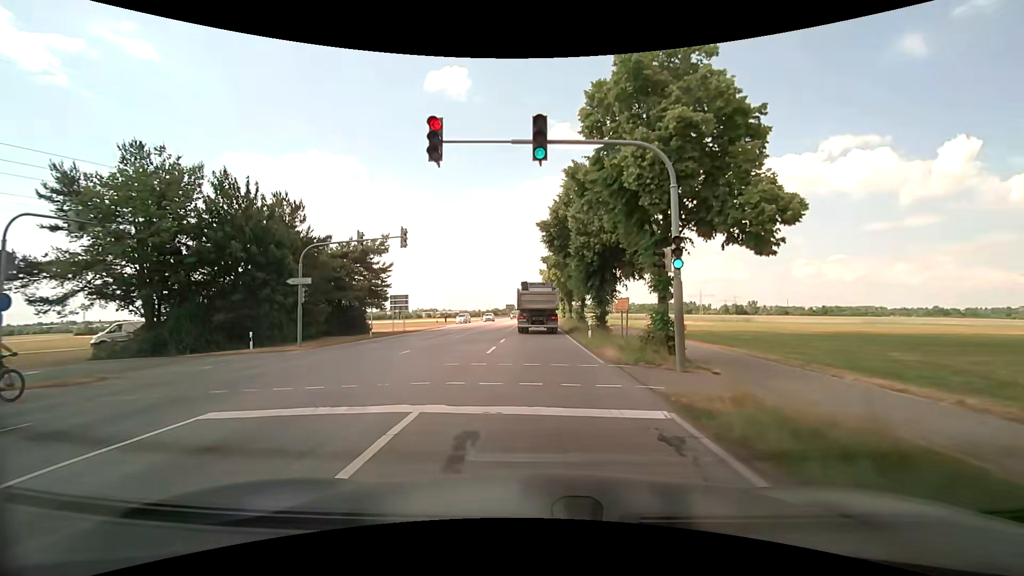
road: secondary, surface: asphalt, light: Day
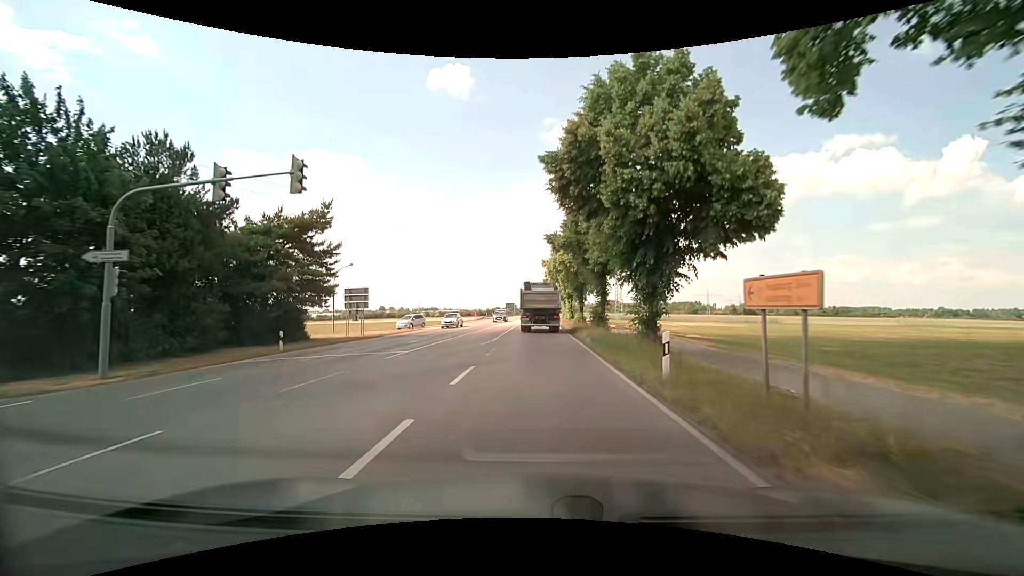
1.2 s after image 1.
(-0.1, +13.3) m; 0°
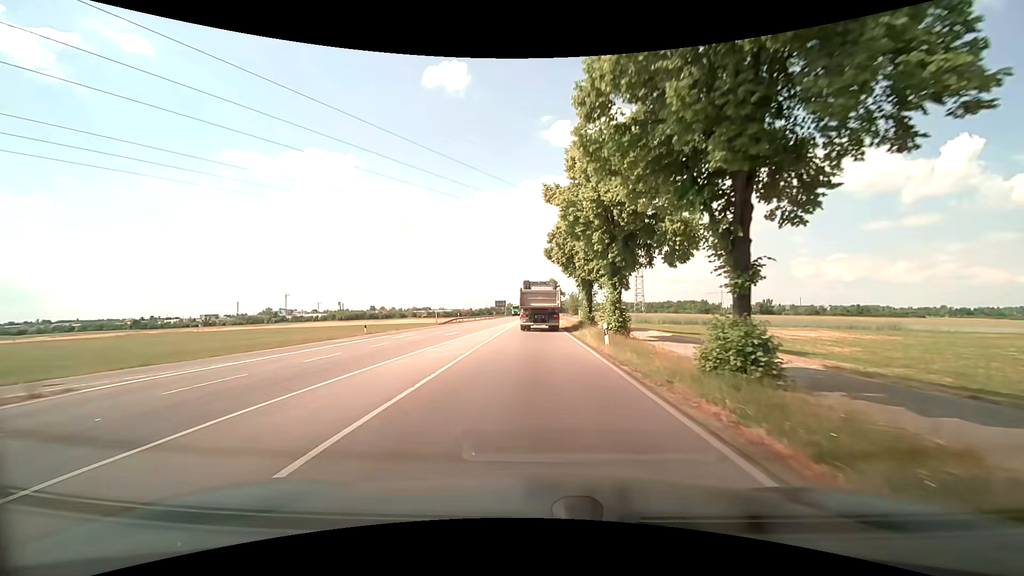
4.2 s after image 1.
(0.0, +38.7) m; 0°
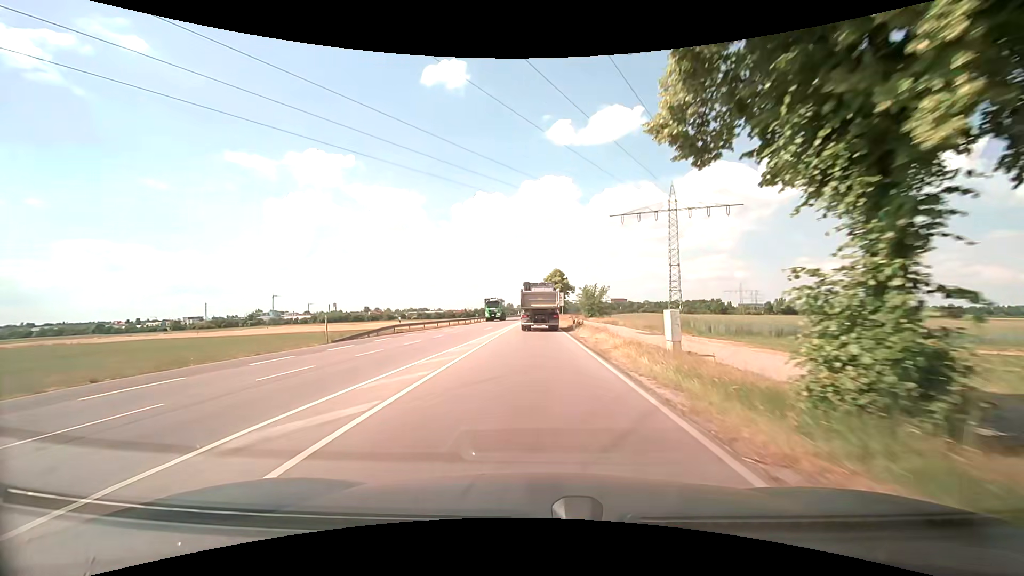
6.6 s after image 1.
(-0.2, +34.3) m; -1°
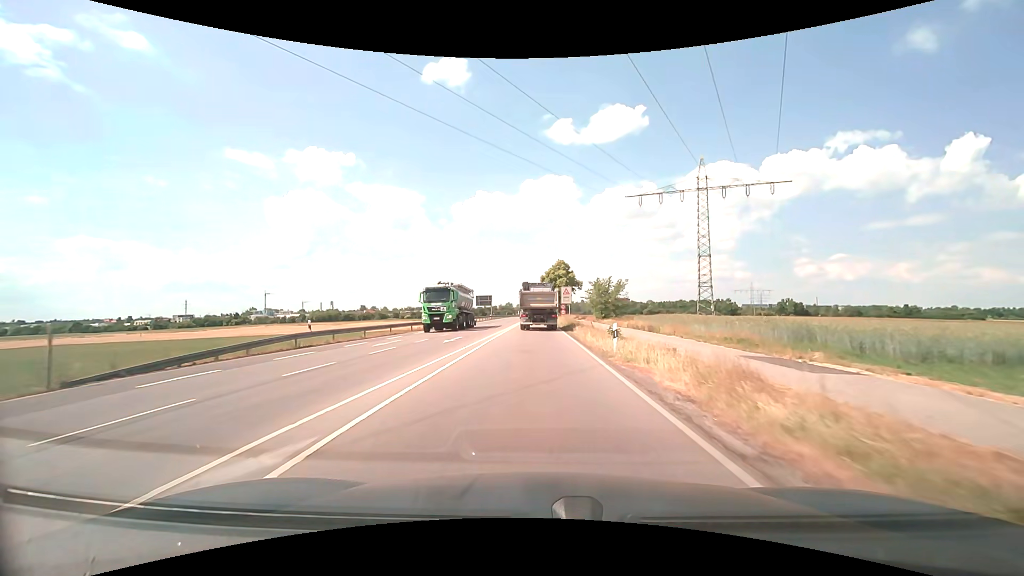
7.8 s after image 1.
(0.0, +17.8) m; 0°
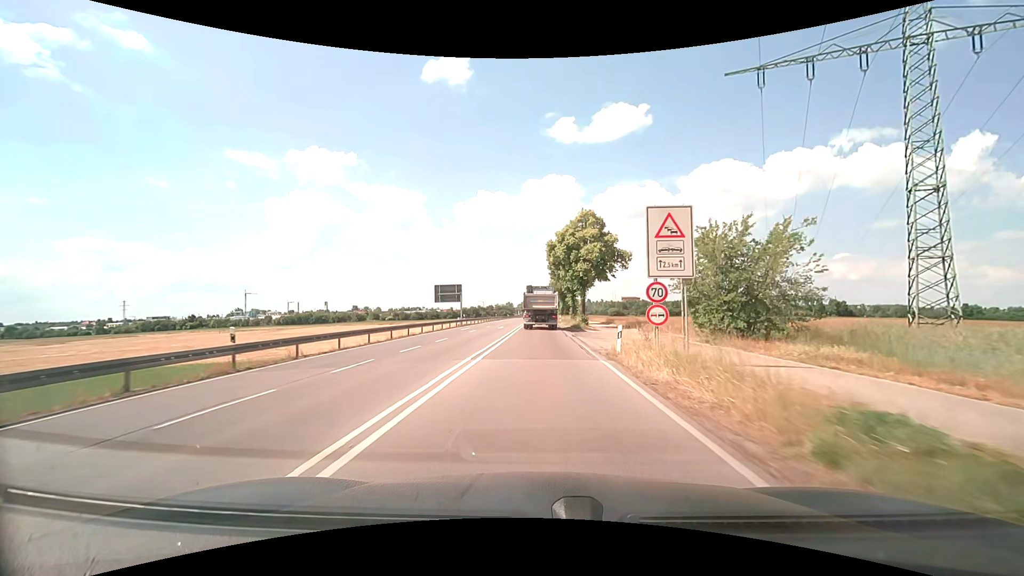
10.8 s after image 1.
(-0.1, +46.4) m; 0°
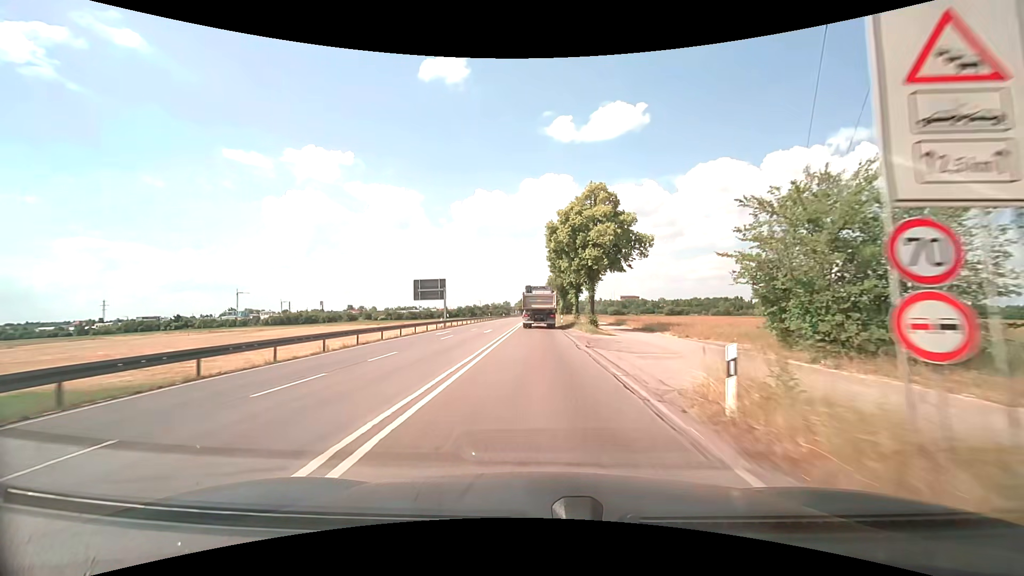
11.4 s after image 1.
(0.0, +9.6) m; 0°
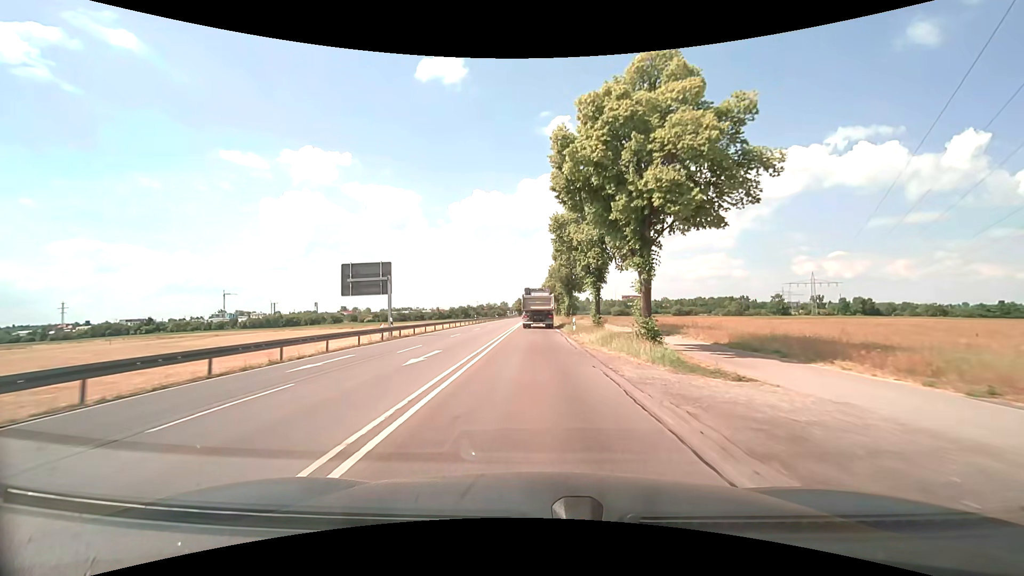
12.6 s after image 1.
(+0.1, +19.6) m; 0°
(0, +10) (0, +20) (0, +30) (0, +40) (0, +50) (0, +60) (0, +70) (-1, +80) (-1, +90) (-1, +100) m
